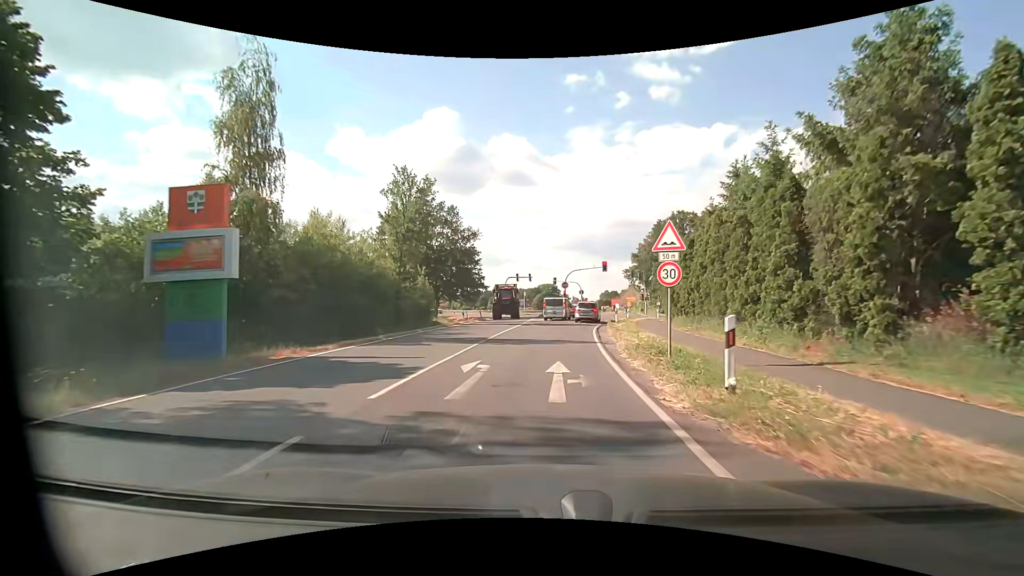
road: tertiary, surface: asphalt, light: Day
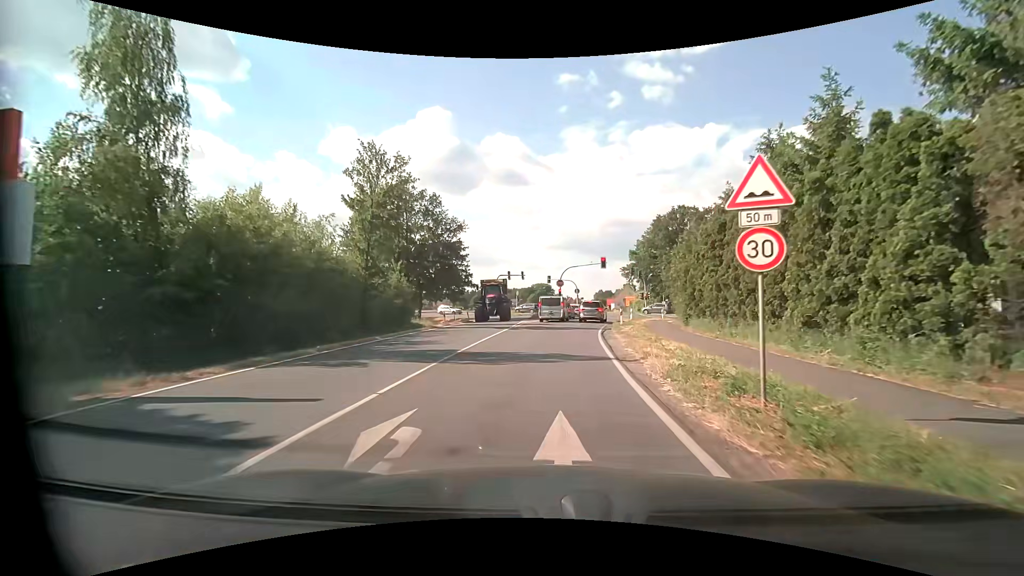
(+0.1, +5.4) m; +2°
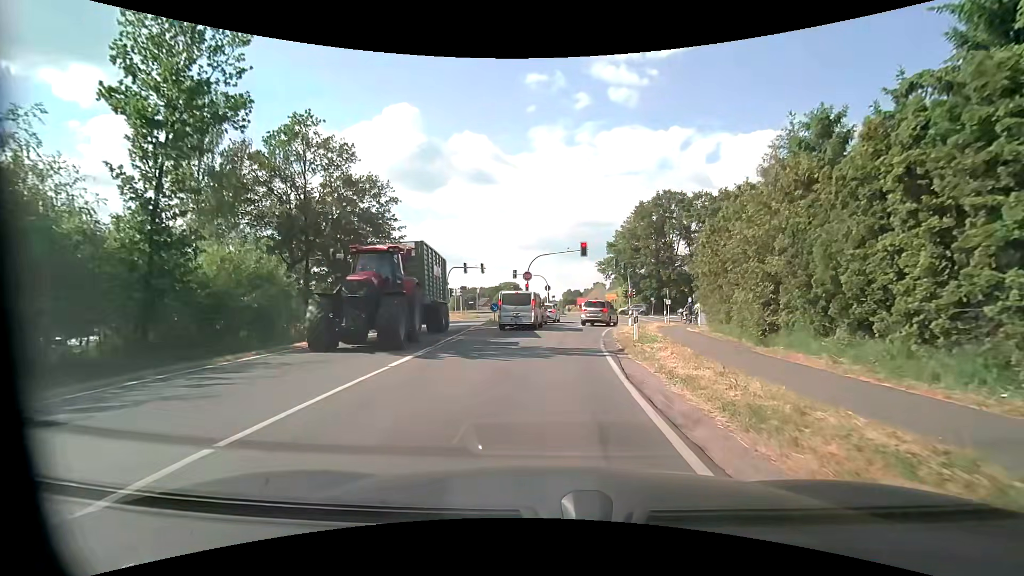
(+0.3, +14.4) m; +3°
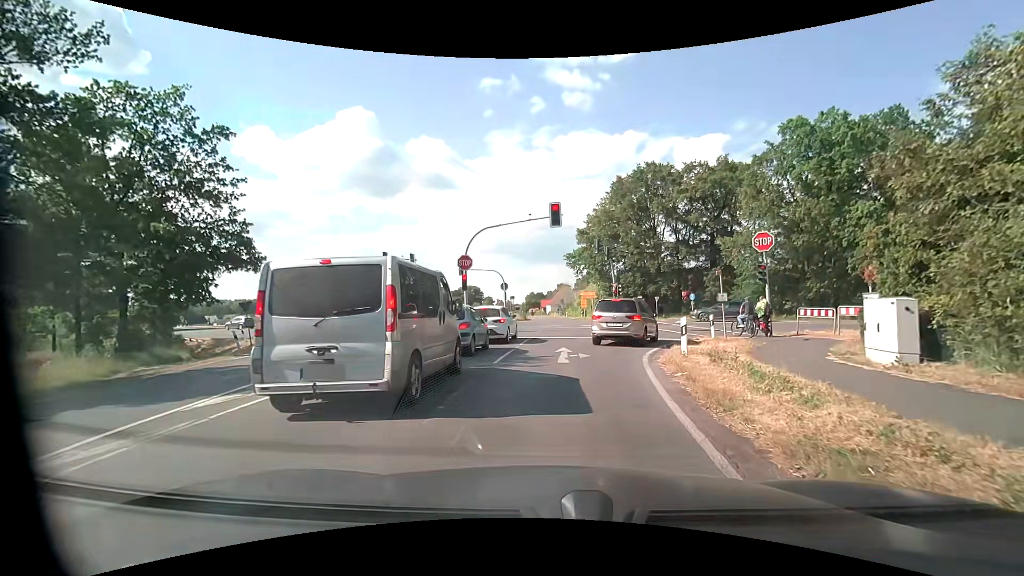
(+0.7, +18.0) m; +2°
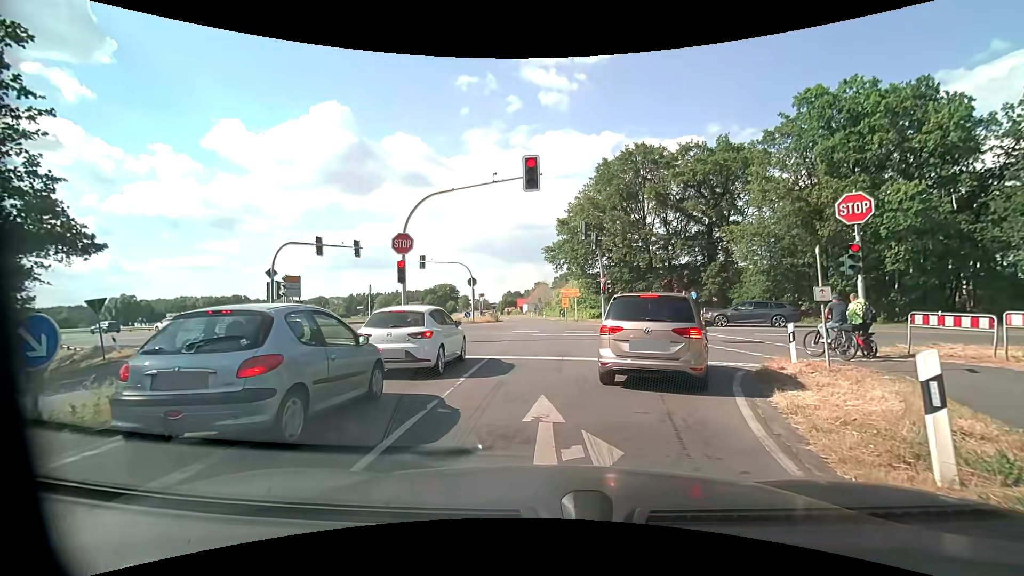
(+0.5, +8.4) m; +5°
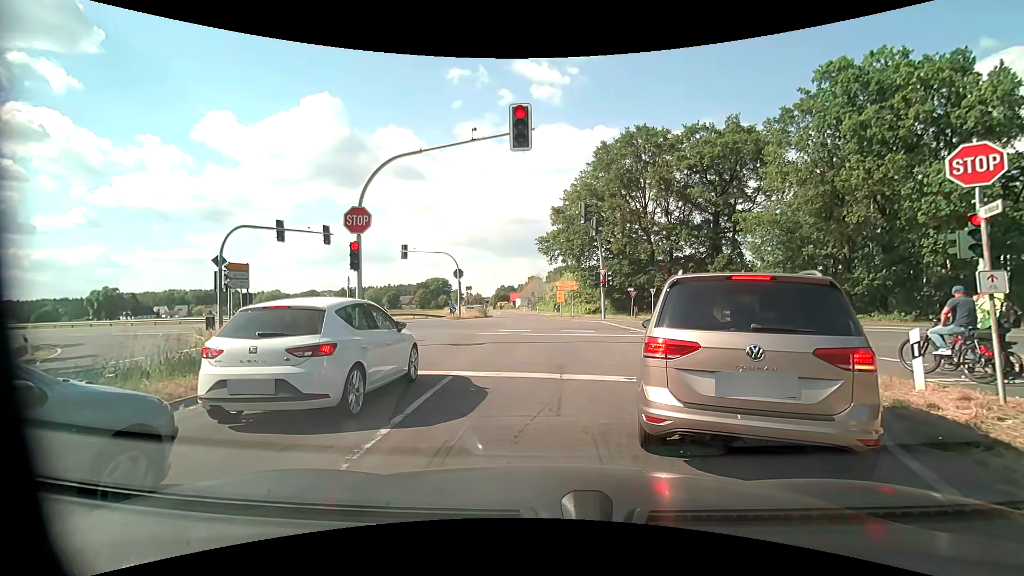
(0.0, +4.1) m; +1°
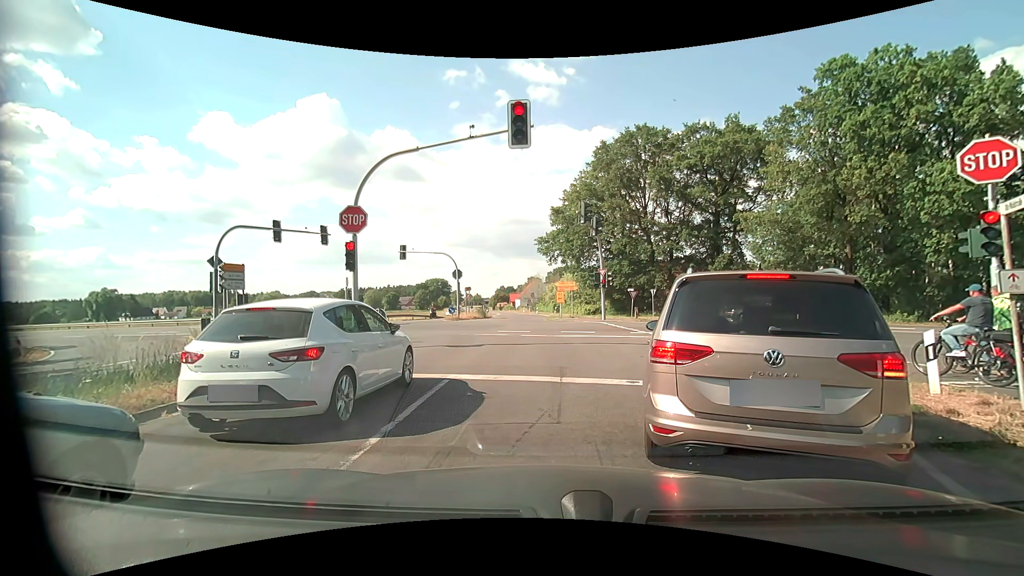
(0.0, +0.4) m; 0°
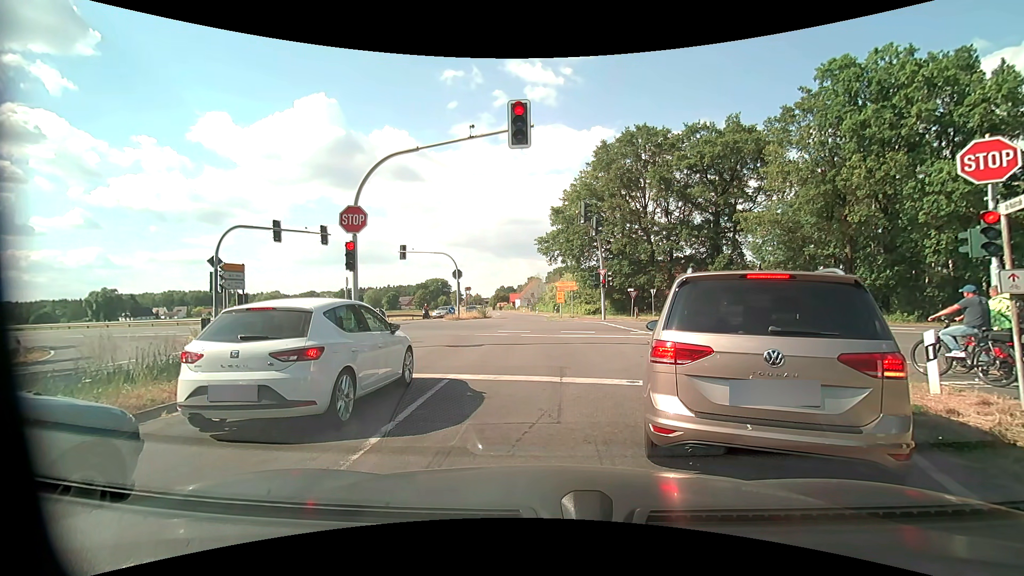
(0.0, 0.0) m; 0°
(0, +10) (0, +20) (-1, +30) (-1, +40) (-2, +50) (-3, +60) (-4, +70) (-5, +80) (-6, +90) (-7, +100) m
